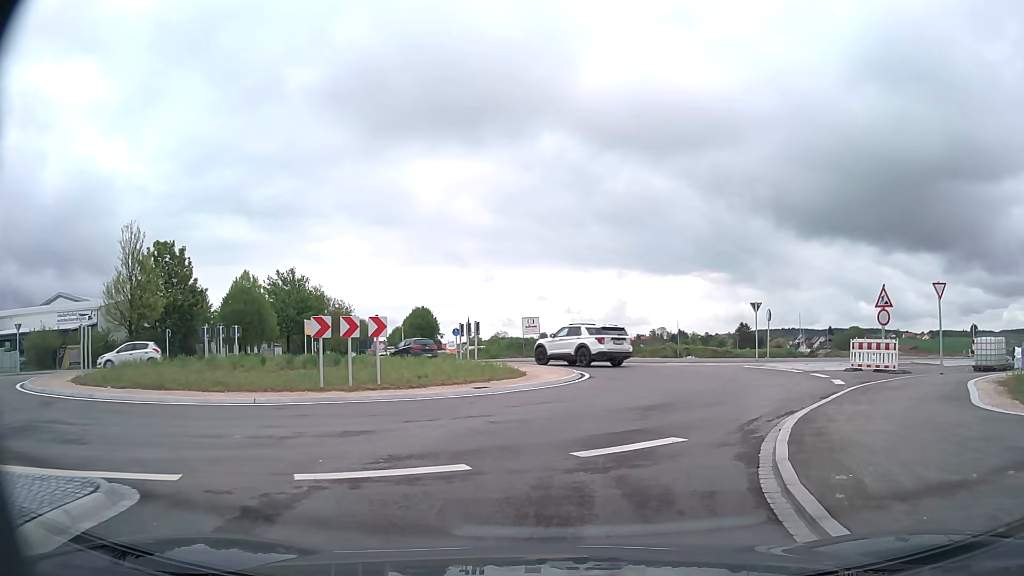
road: secondary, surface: asphalt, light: Day
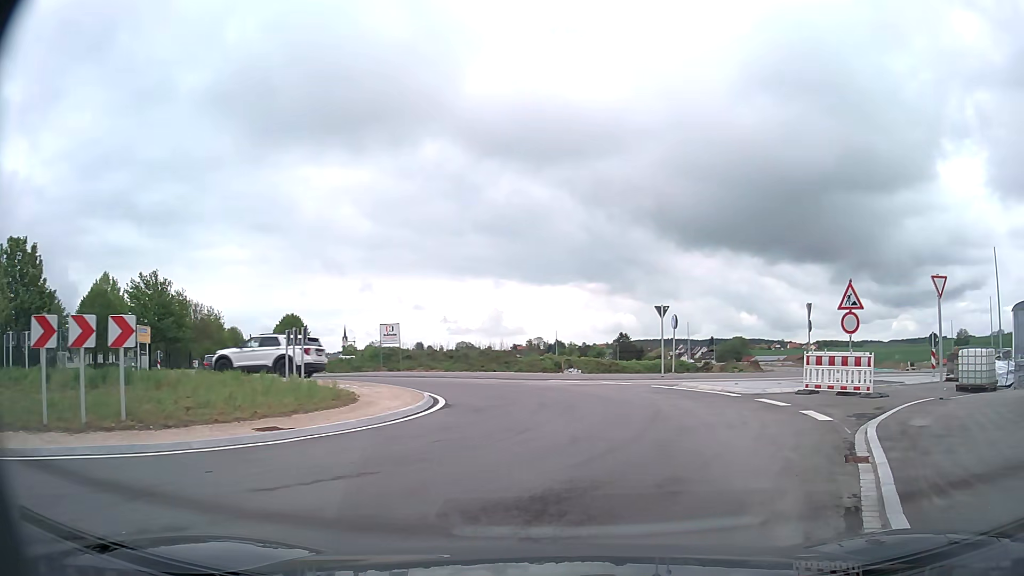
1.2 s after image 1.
(+0.5, +6.5) m; +10°
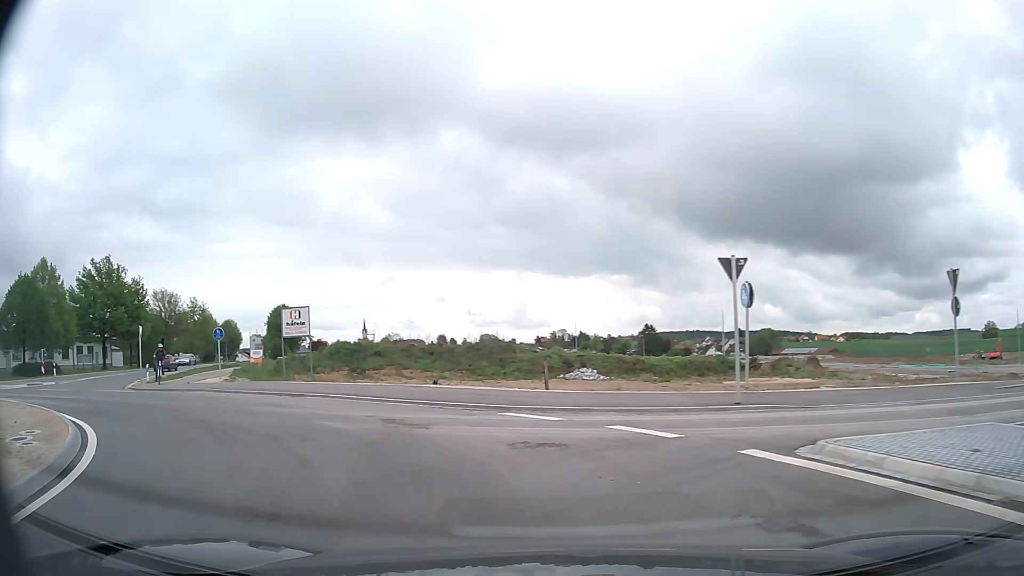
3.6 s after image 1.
(+1.7, +13.8) m; 0°
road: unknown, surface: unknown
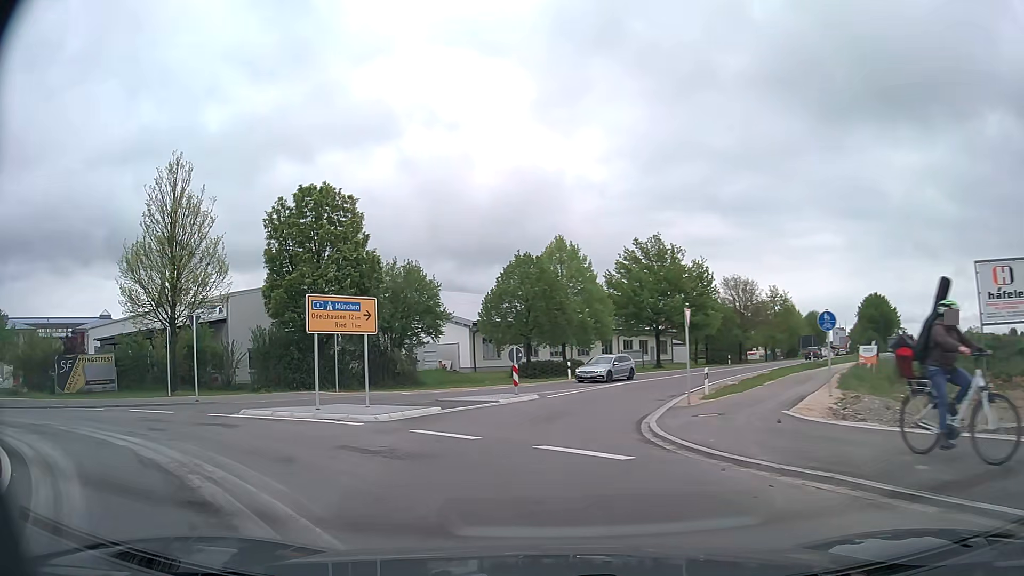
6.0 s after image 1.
(-5.9, +12.7) m; -49°
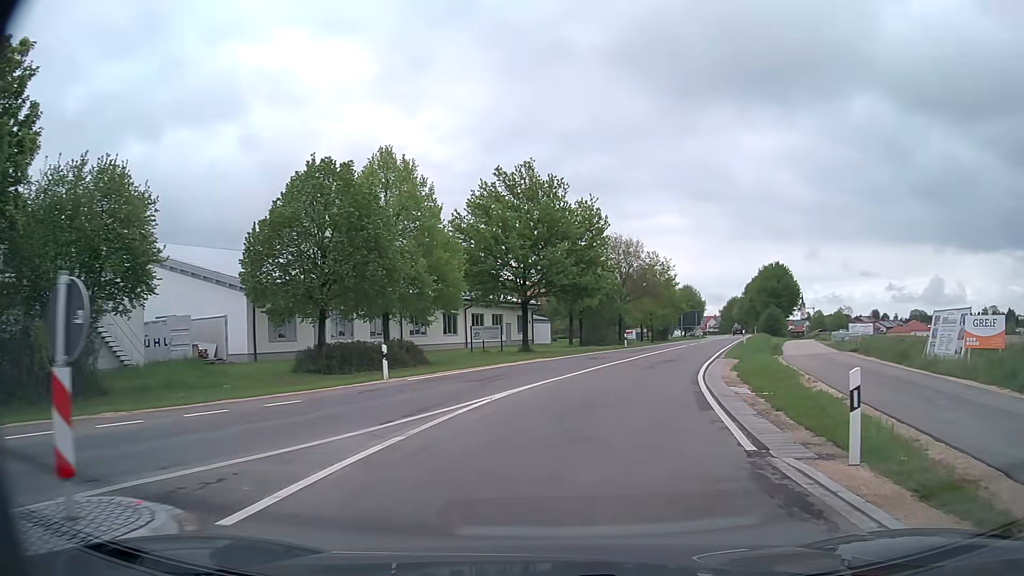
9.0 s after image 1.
(+0.3, +20.4) m; +11°
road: secondary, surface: asphalt
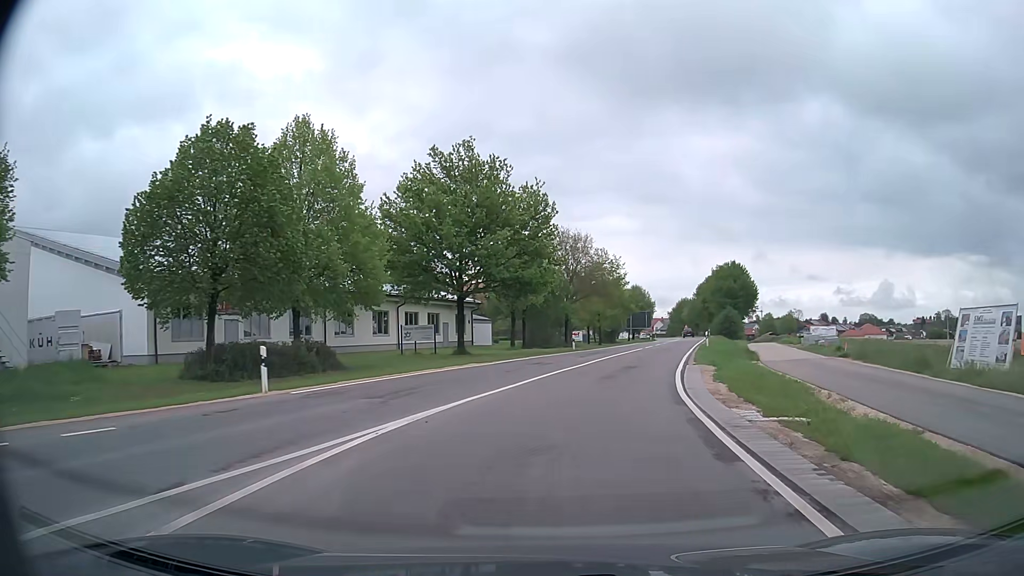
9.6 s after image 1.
(+0.3, +5.2) m; +5°
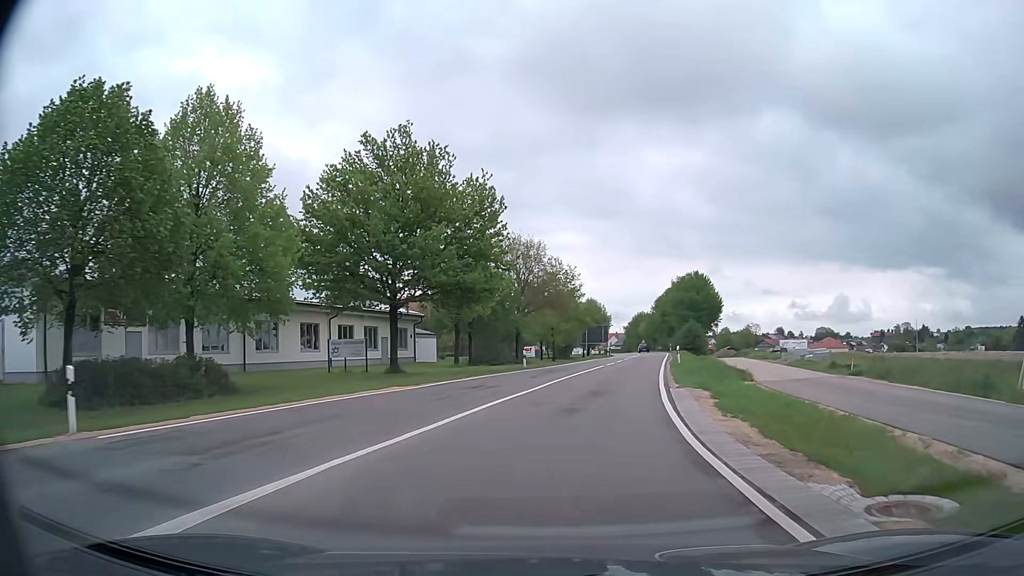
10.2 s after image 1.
(+0.2, +5.8) m; +4°
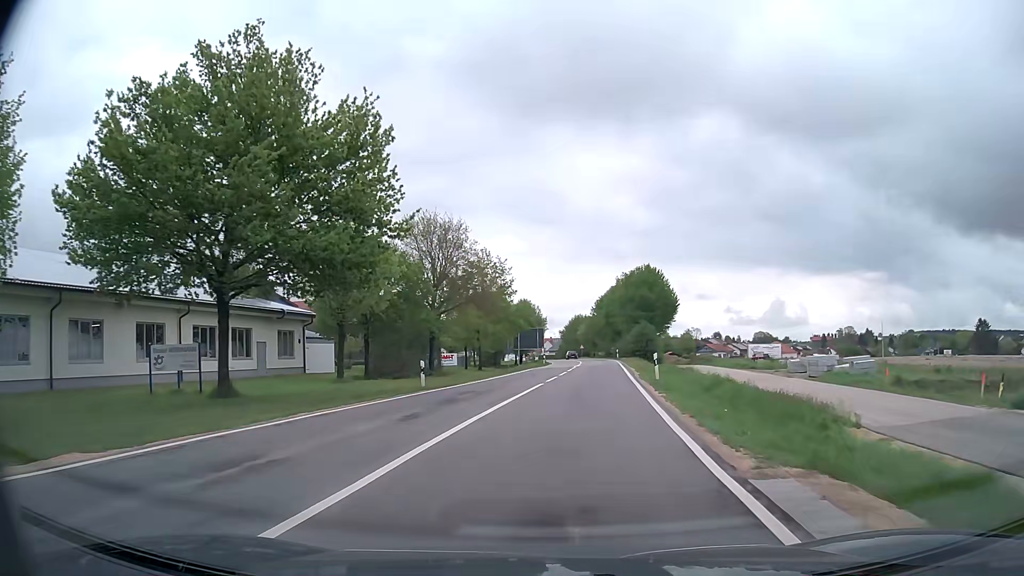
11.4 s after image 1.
(+0.8, +12.9) m; +6°
(0, +10) (+1, +20) (+2, +30) (+3, +40) (+4, +50) (+4, +60) (+5, +70) (+6, +80) (+6, +90) (+6, +100) m
